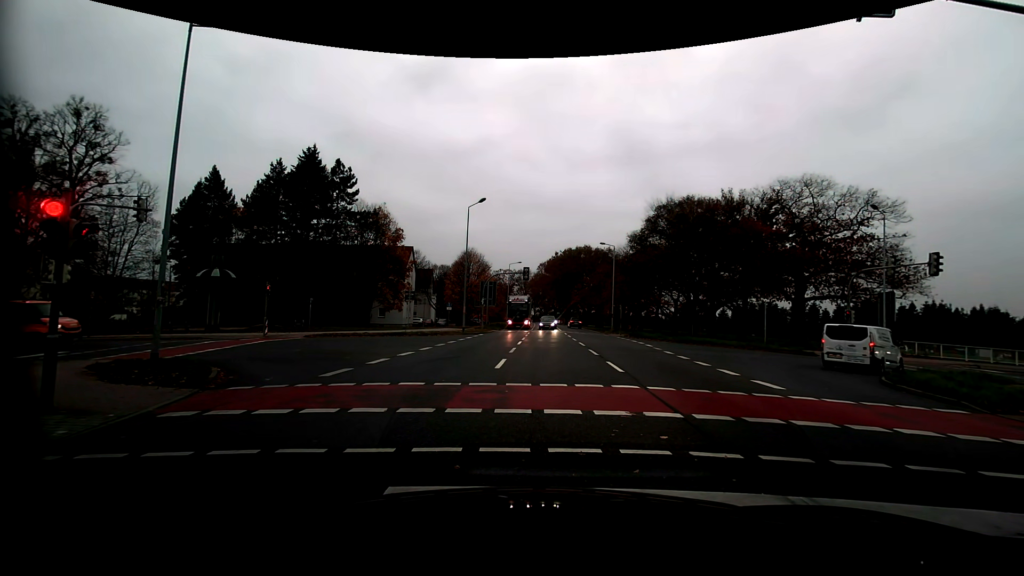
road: primary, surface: asphalt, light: Day
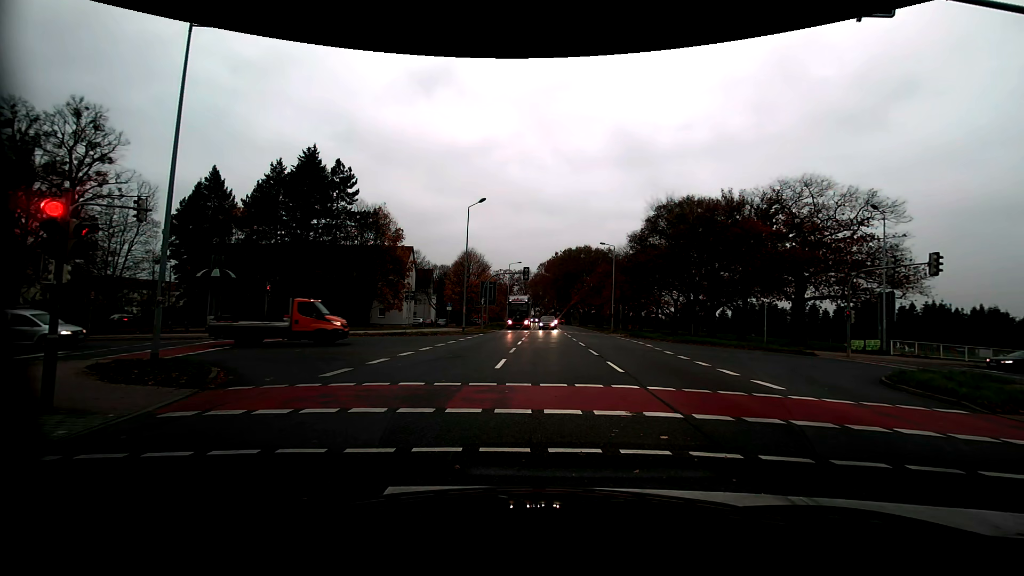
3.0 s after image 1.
(0.0, 0.0) m; 0°
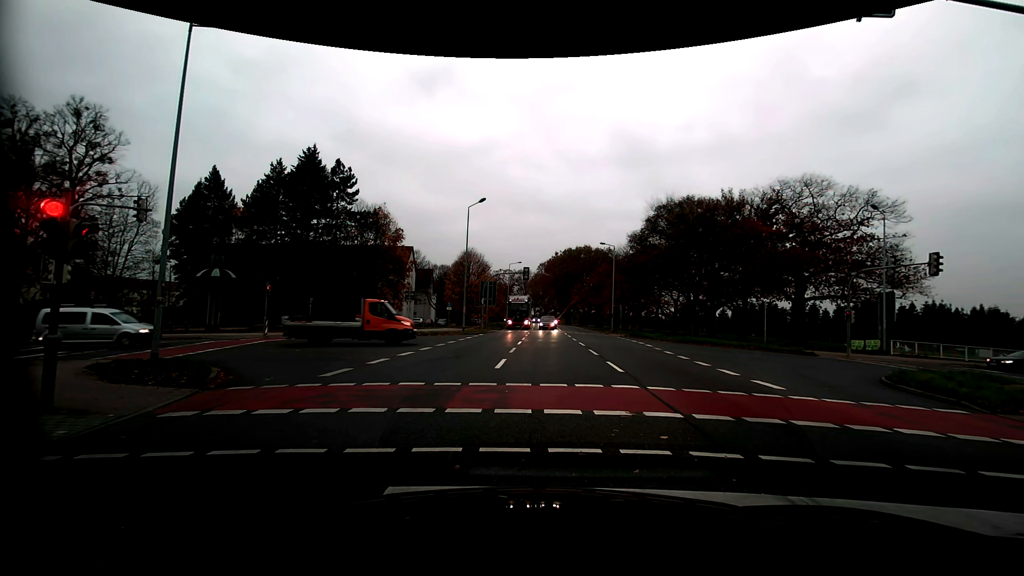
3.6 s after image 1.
(0.0, 0.0) m; 0°
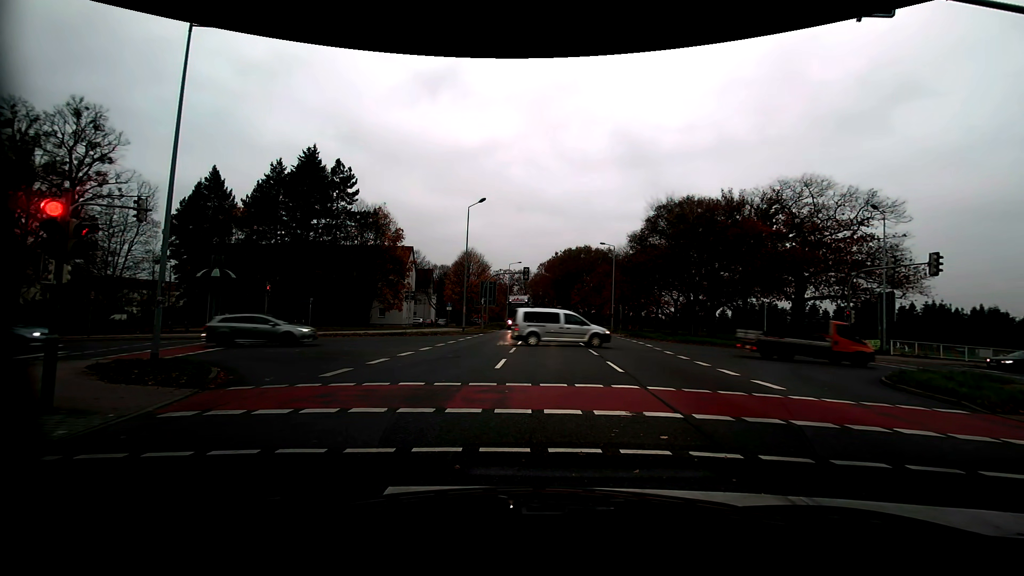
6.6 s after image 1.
(0.0, 0.0) m; 0°
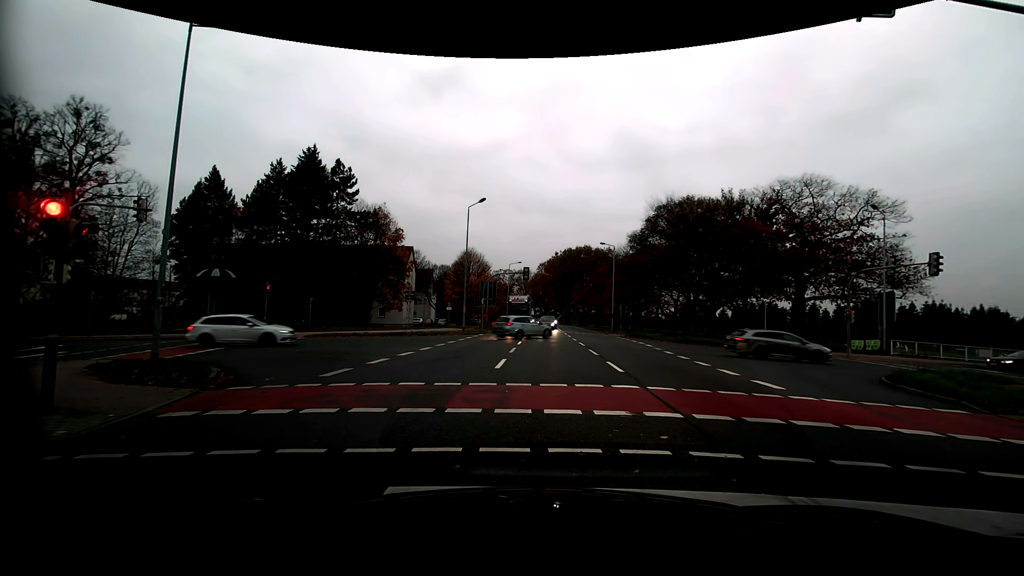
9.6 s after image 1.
(0.0, 0.0) m; 0°
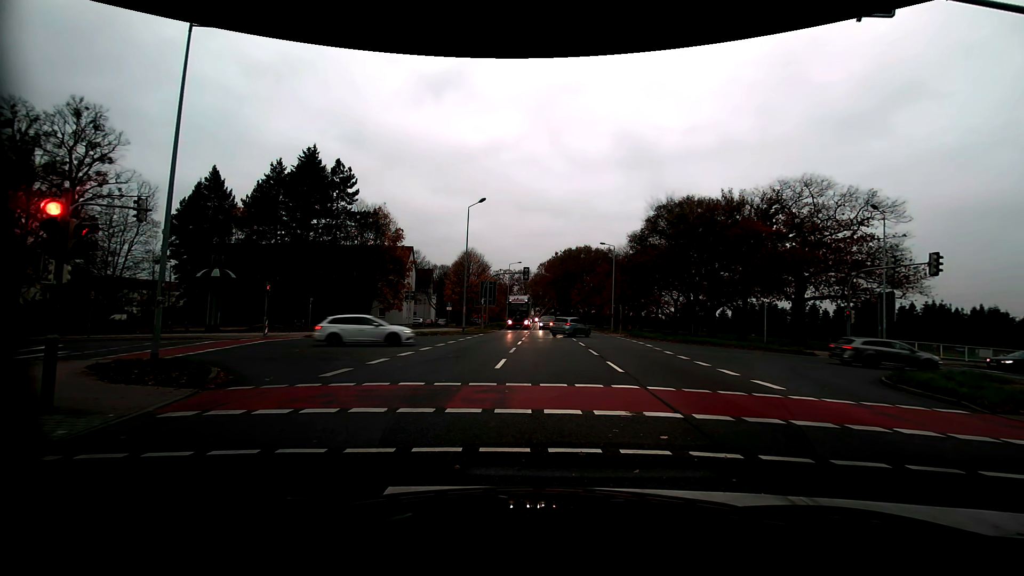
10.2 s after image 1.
(0.0, 0.0) m; 0°
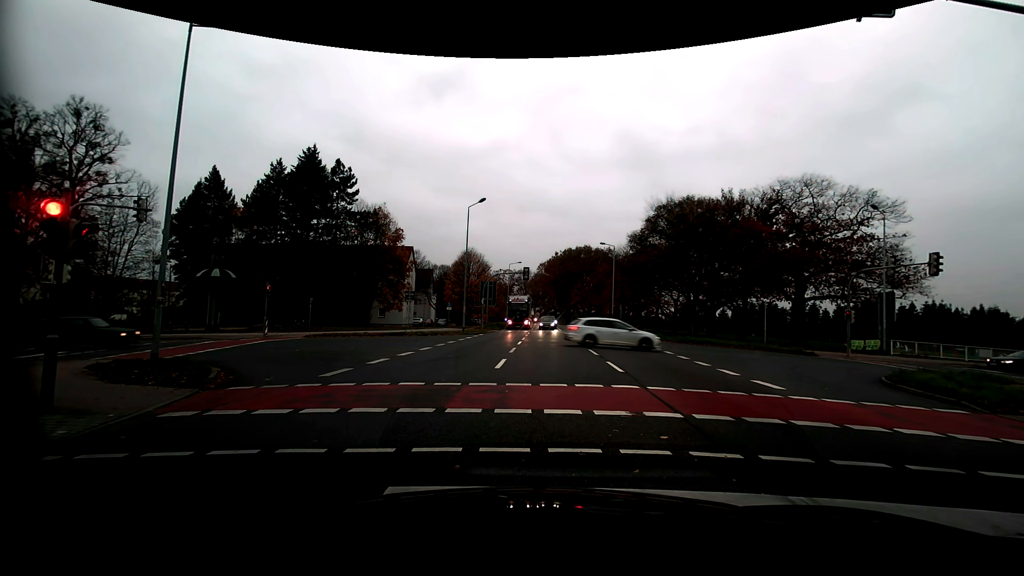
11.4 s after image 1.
(0.0, 0.0) m; 0°
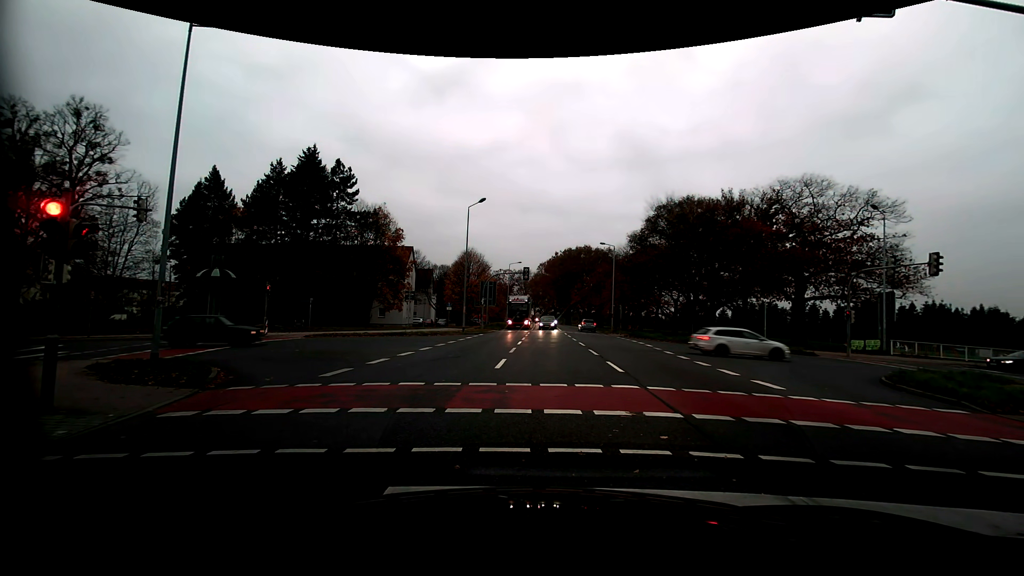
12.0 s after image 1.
(0.0, 0.0) m; 0°
(0, +10) (+1, +20) (-2, +29) (-12, +31) (-22, +29) (-31, +26) (-41, +23) (-50, +19) (-59, +15) (-69, +12) m
